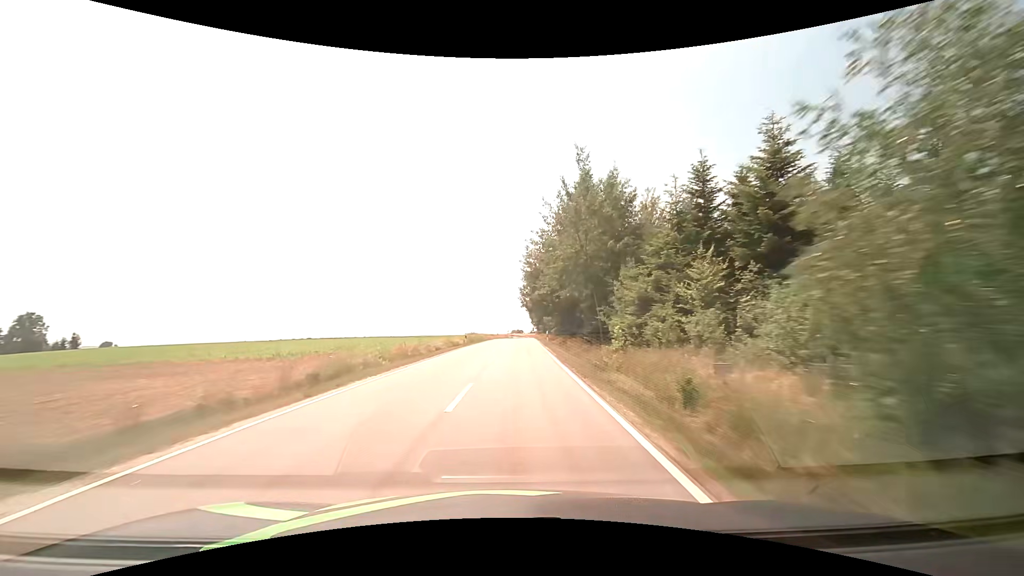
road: tertiary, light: Day
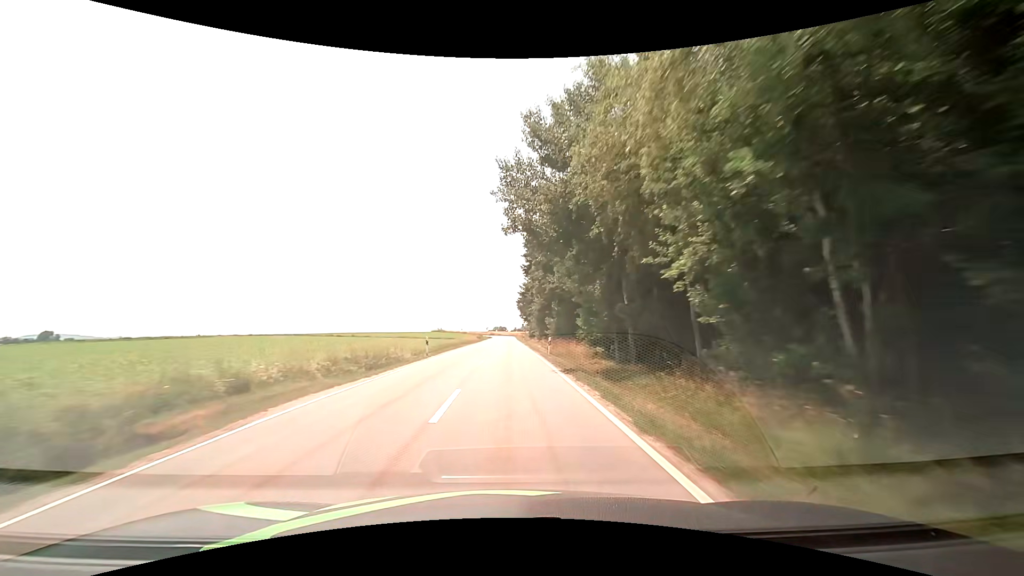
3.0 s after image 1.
(+2.1, +63.1) m; +2°
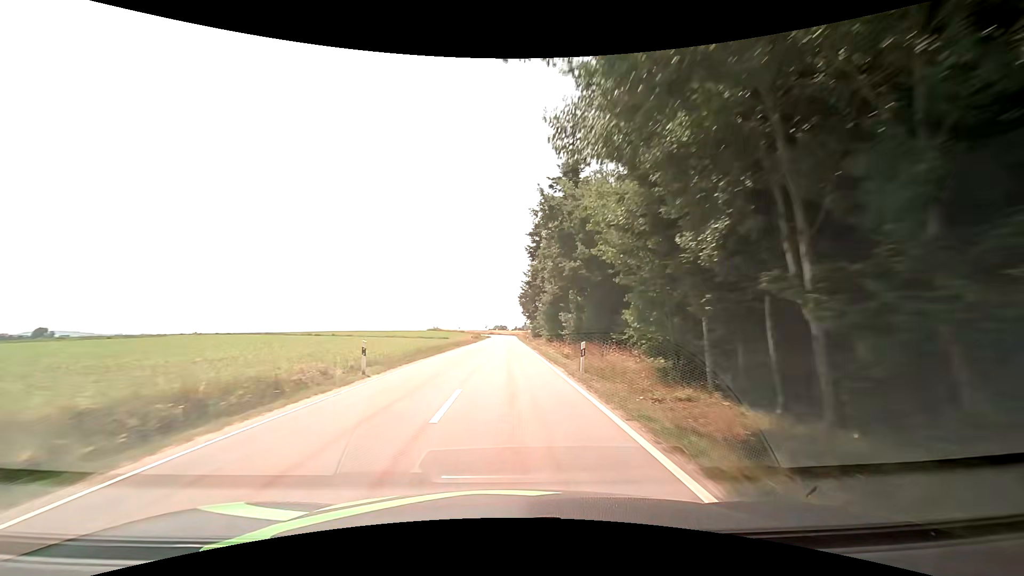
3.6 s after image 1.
(0.0, +12.6) m; 0°
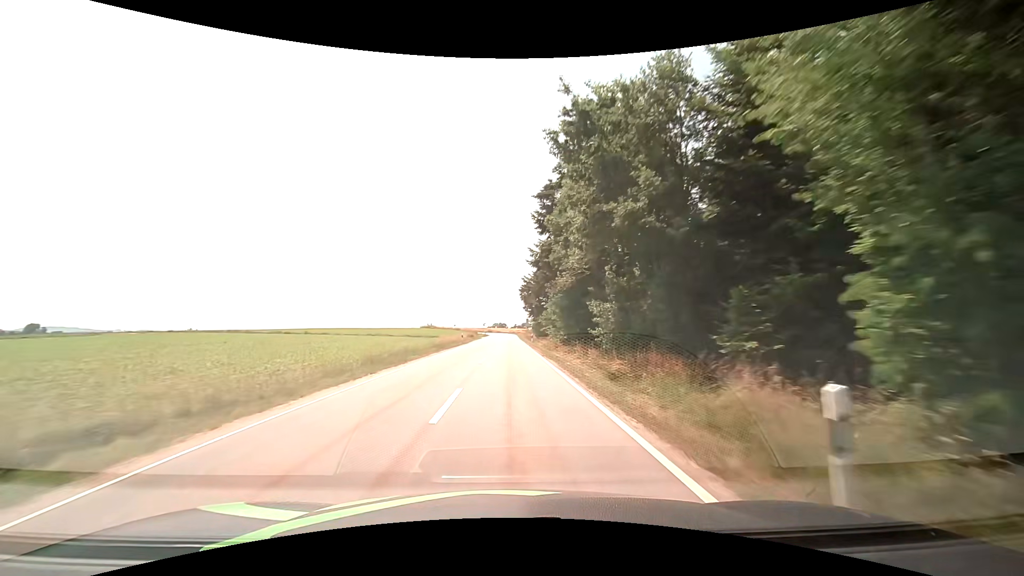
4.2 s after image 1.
(+0.1, +12.6) m; +1°
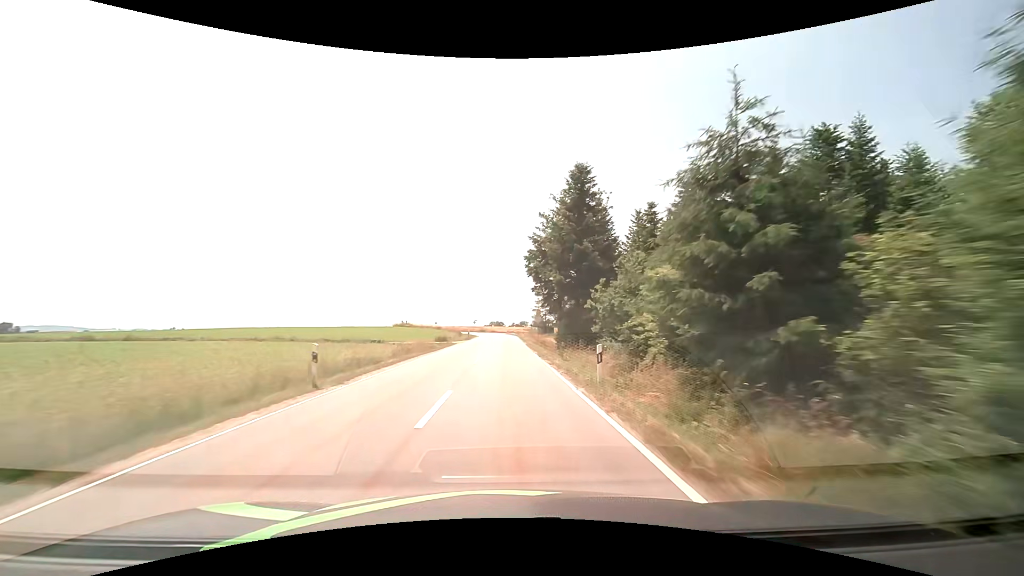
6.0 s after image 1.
(-0.1, +37.9) m; 0°
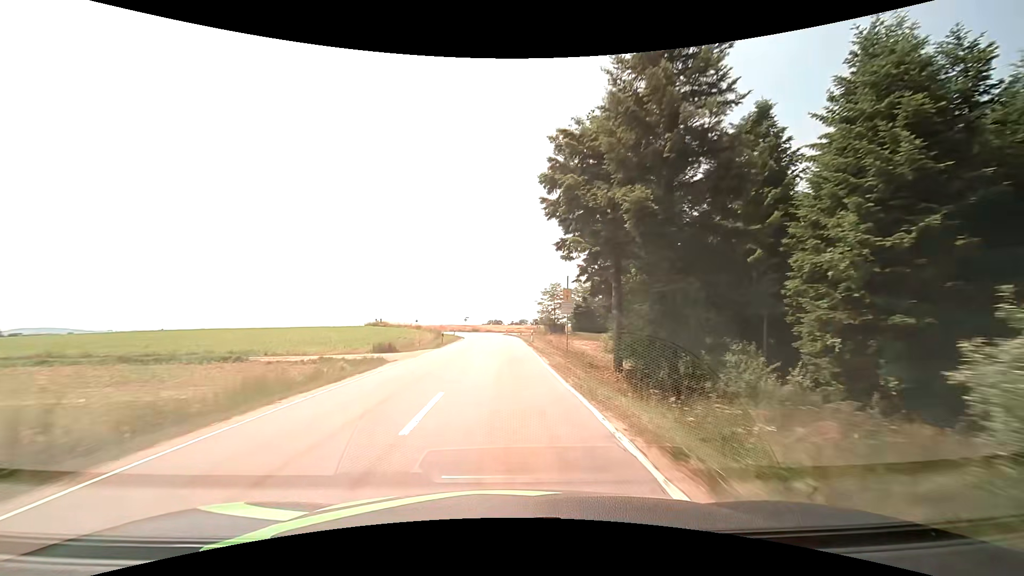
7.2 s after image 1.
(-0.1, +25.2) m; 0°
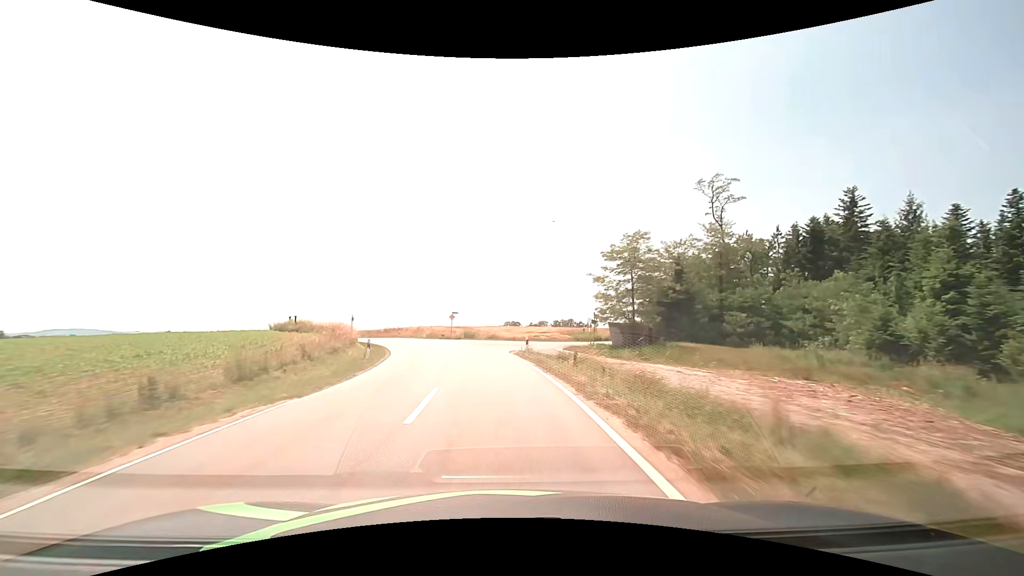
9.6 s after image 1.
(-0.4, +49.0) m; -2°
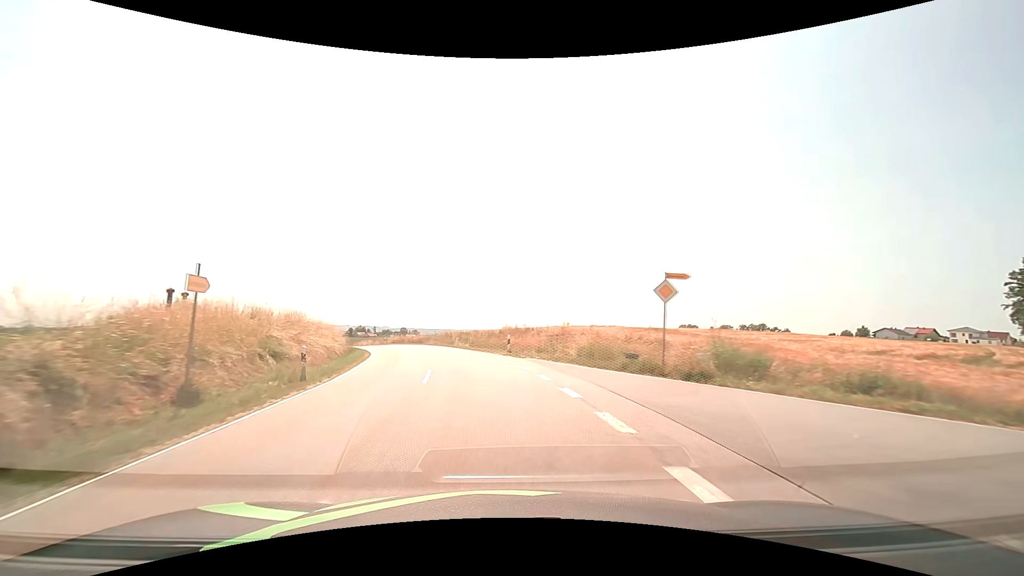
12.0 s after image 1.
(-6.1, +44.2) m; -18°
